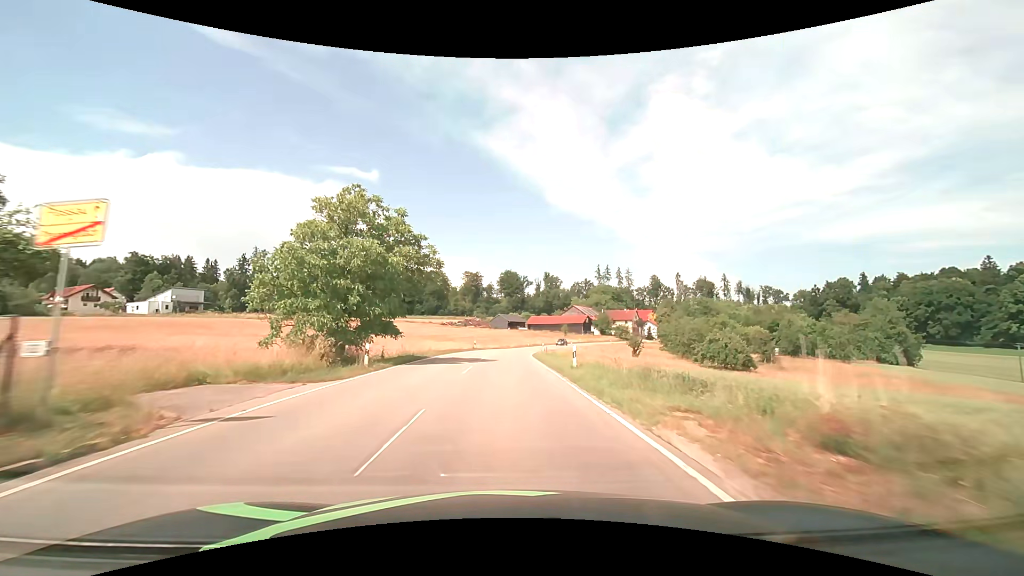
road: tertiary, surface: asphalt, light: Day
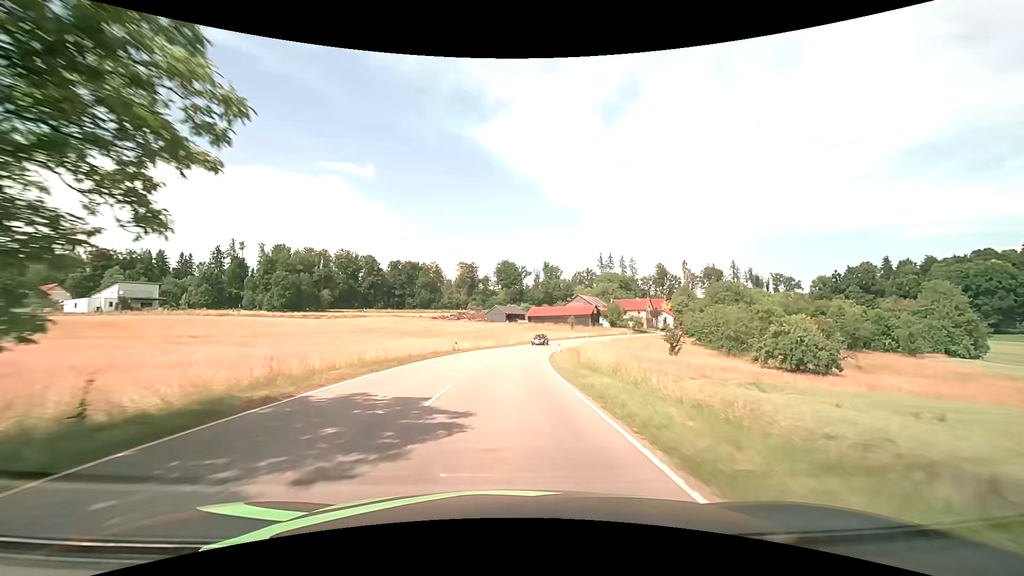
(0.0, +19.9) m; 0°
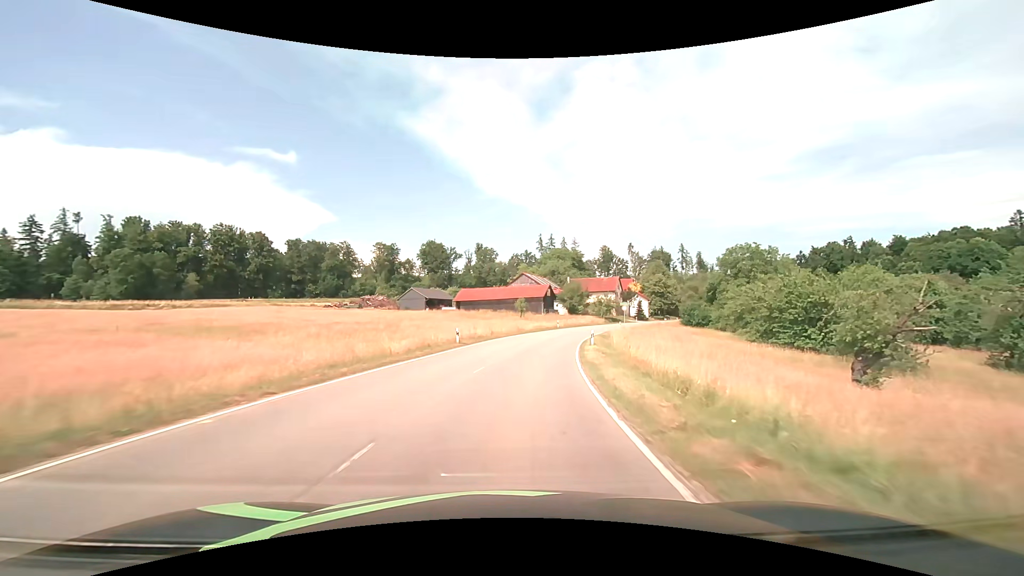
(+2.0, +43.2) m; +7°
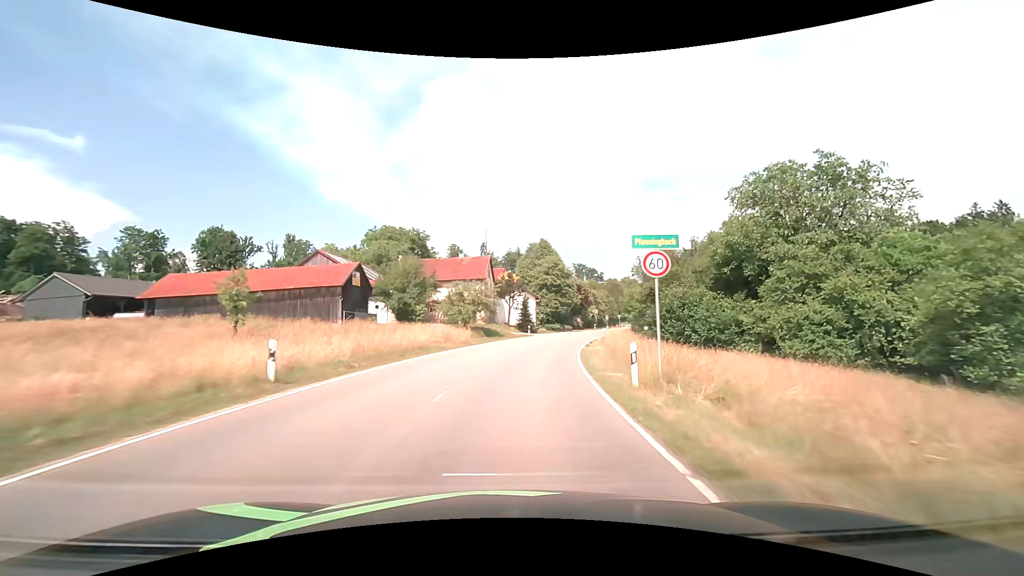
(+7.8, +52.1) m; +18°
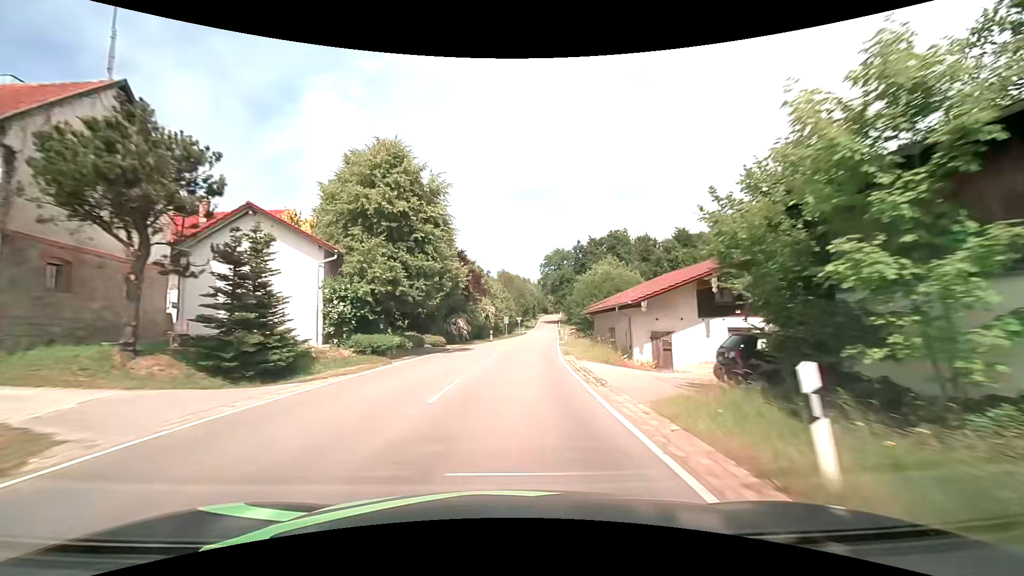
(+6.6, +47.0) m; +14°
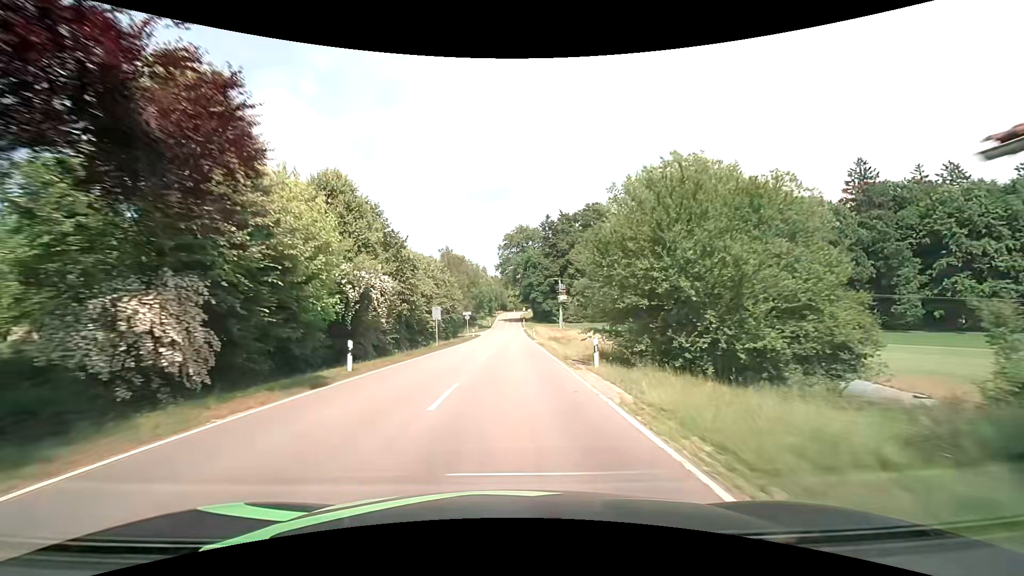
(+1.9, +36.7) m; +5°
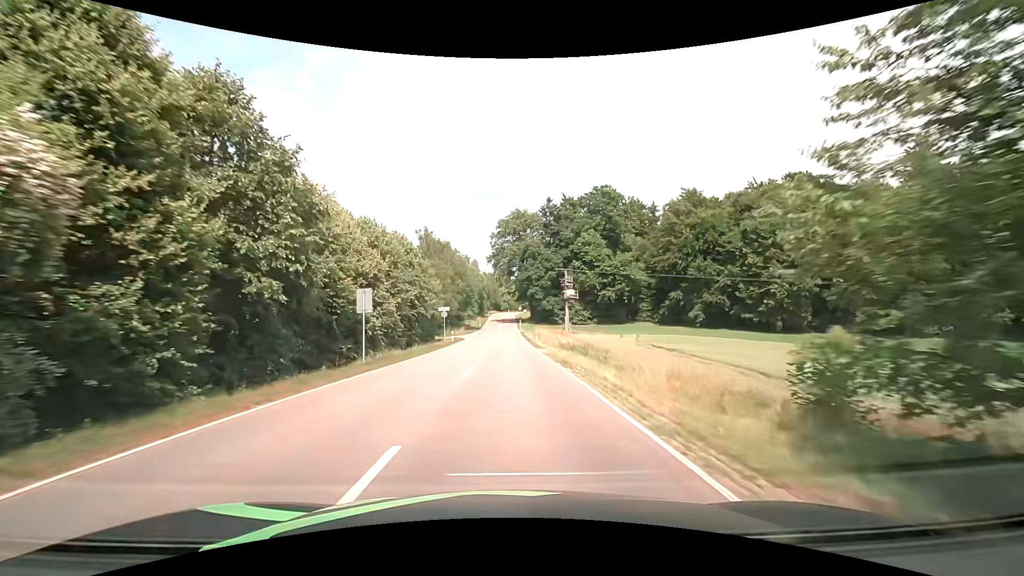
(+0.2, +18.3) m; +1°
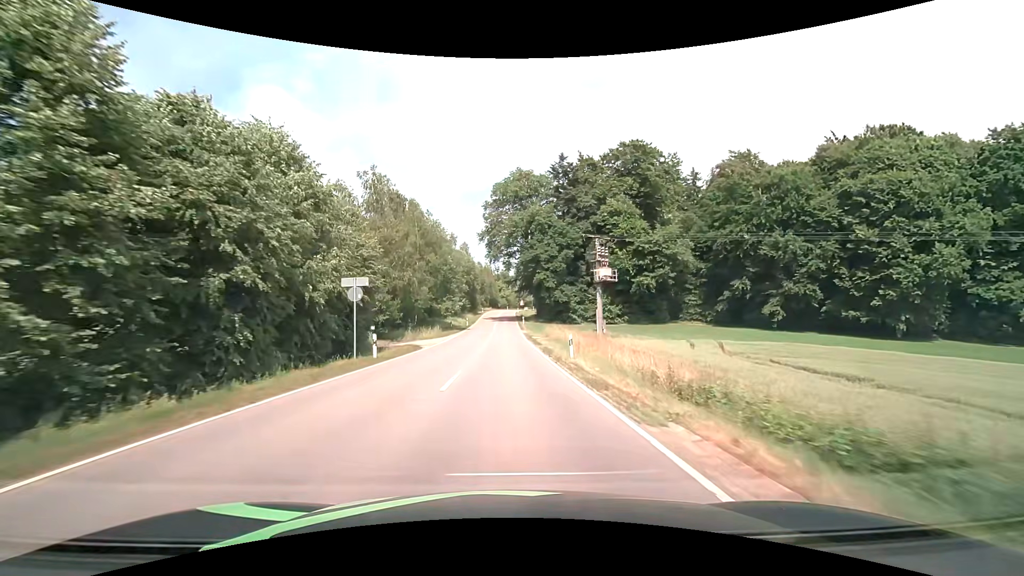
(+0.1, +27.5) m; 0°
(0, +10) (0, +20) (0, +30) (0, +40) (0, +50) (0, +60) (0, +70) (-1, +80) (-1, +90) (-1, +100) m
